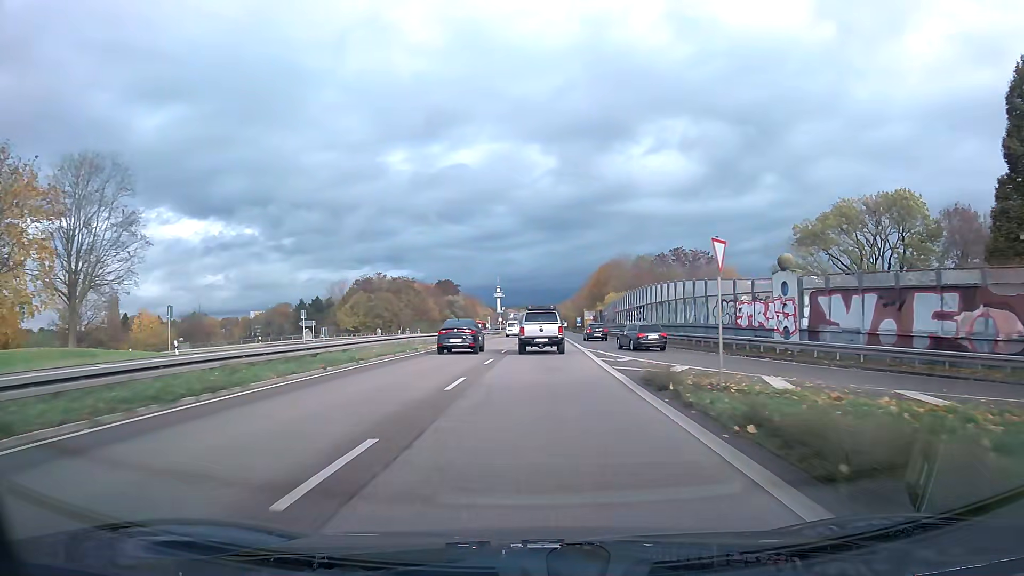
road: trunk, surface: asphalt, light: Day
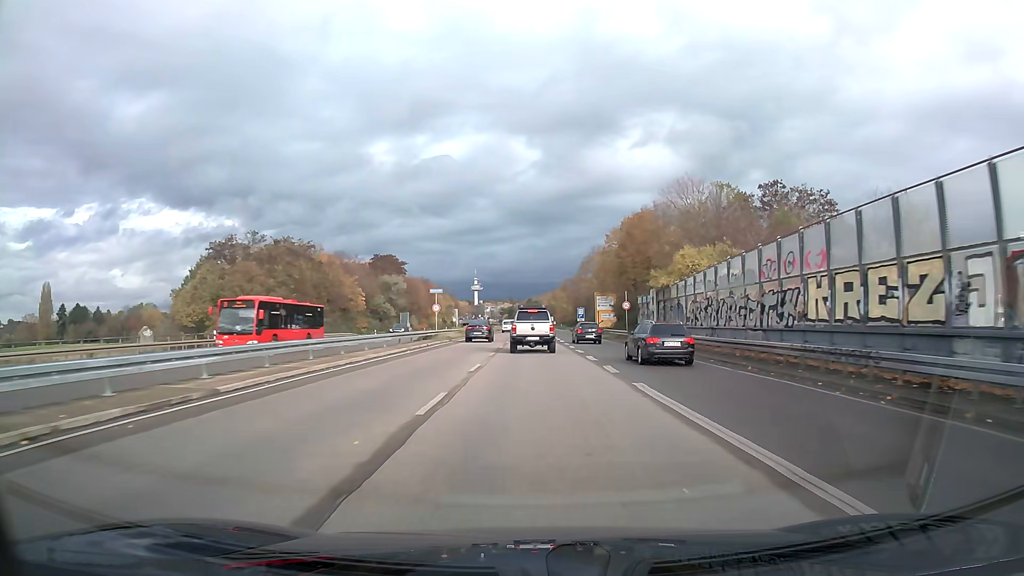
(+0.8, +56.7) m; +2°
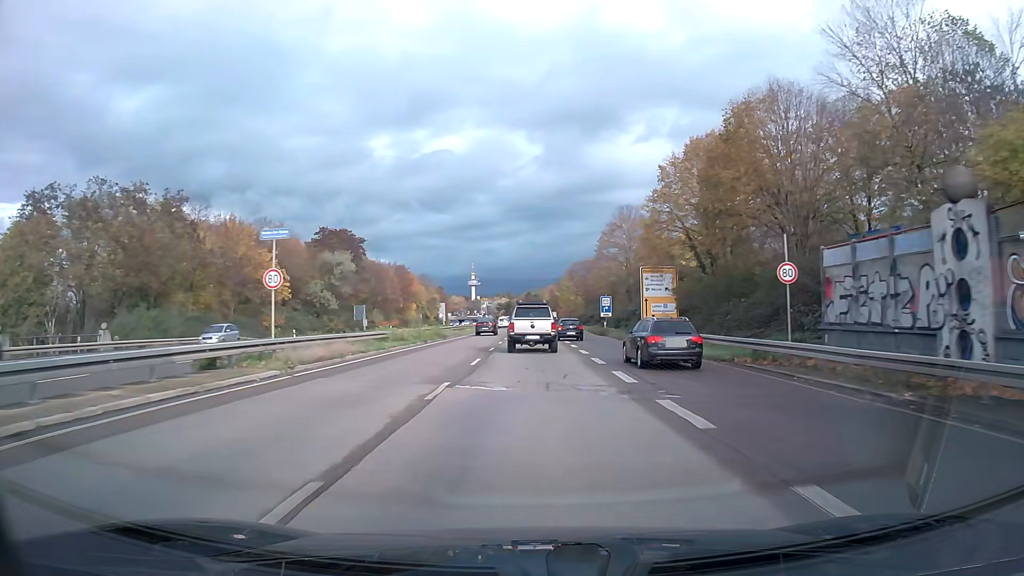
(0.0, +33.5) m; 0°
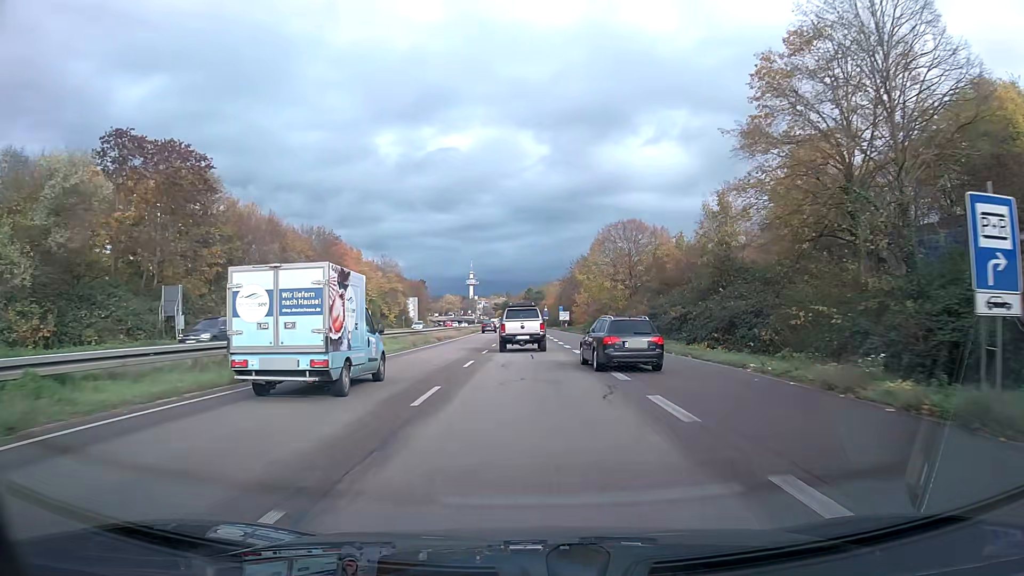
(0.0, +53.8) m; 0°
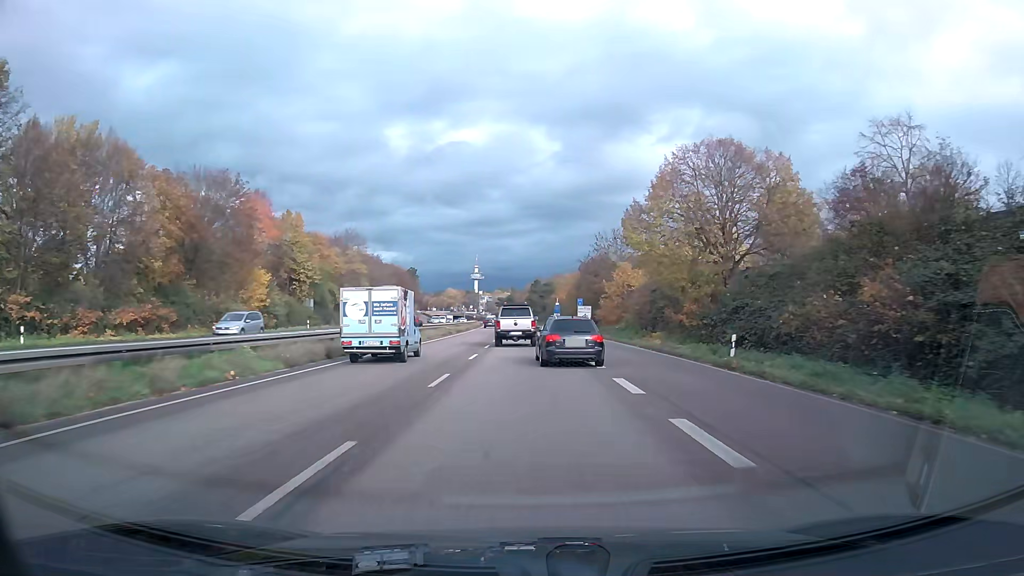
(-0.1, +32.7) m; -1°
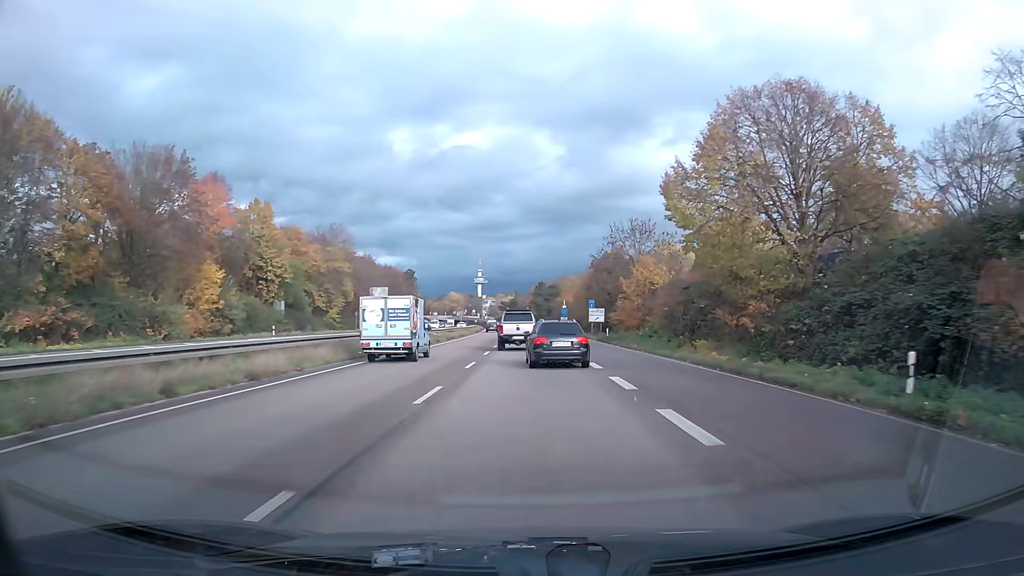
(0.0, +10.9) m; 0°
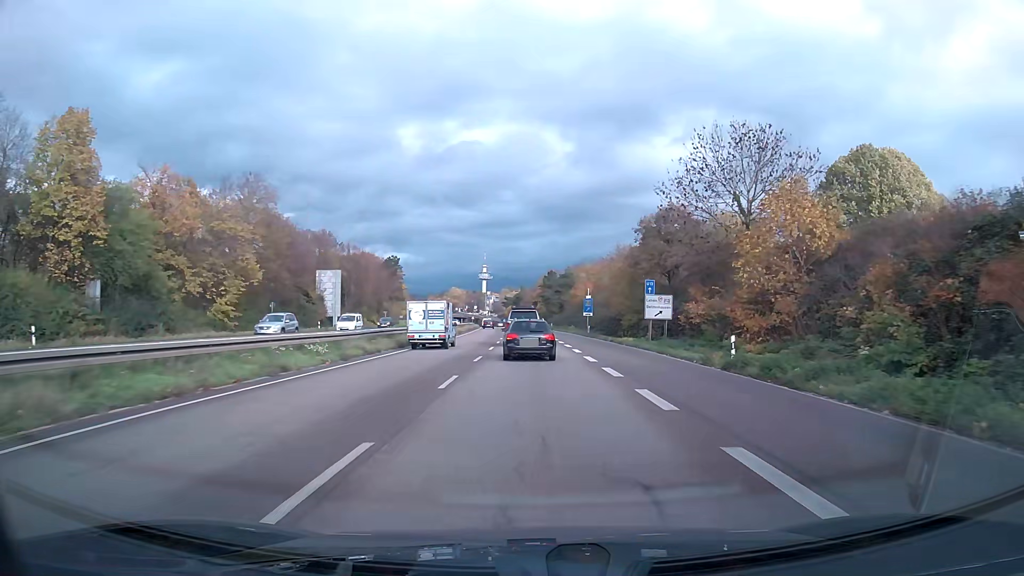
(-0.1, +33.3) m; 0°
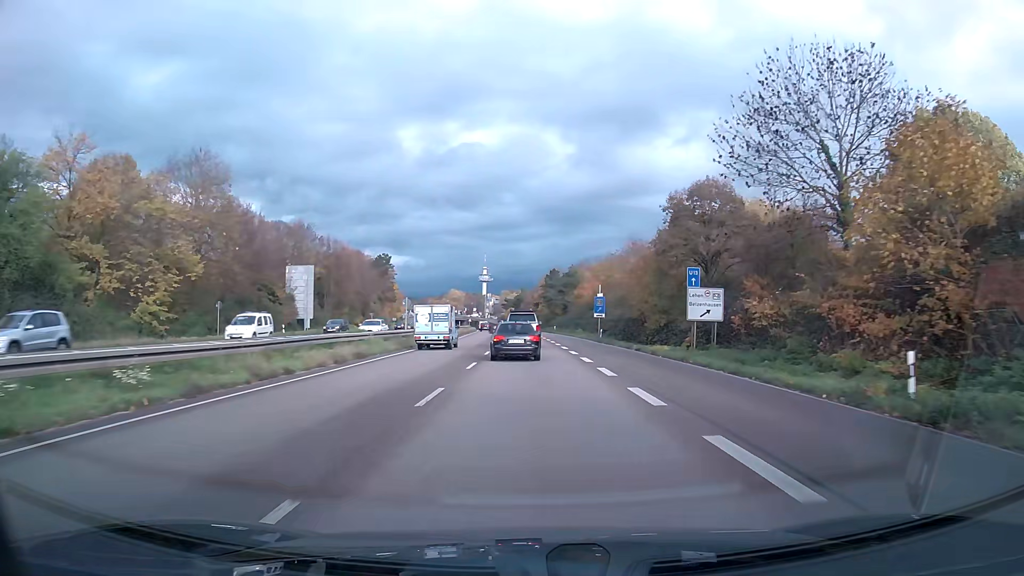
(0.0, +11.3) m; 0°
